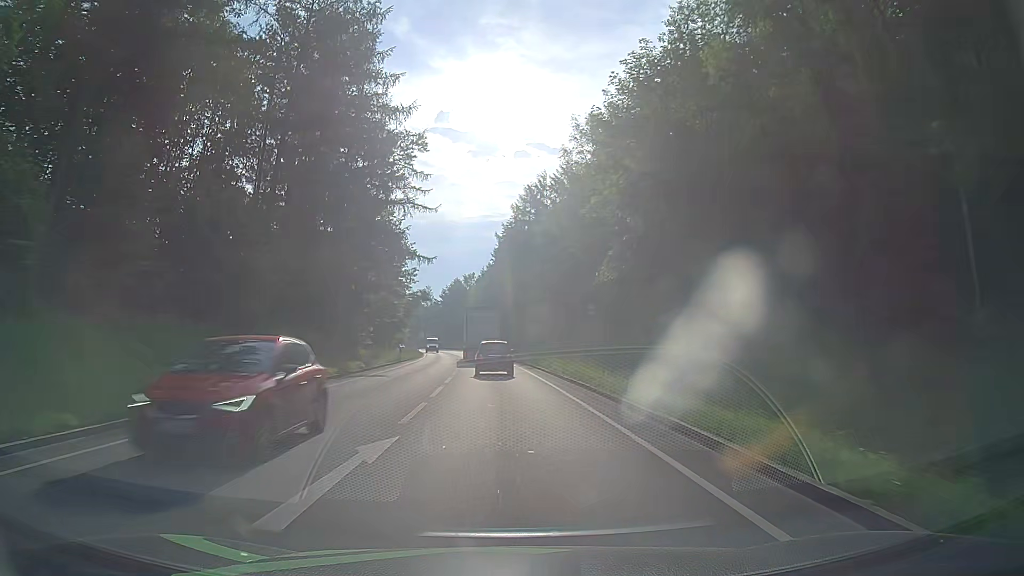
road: primary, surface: asphalt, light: Day
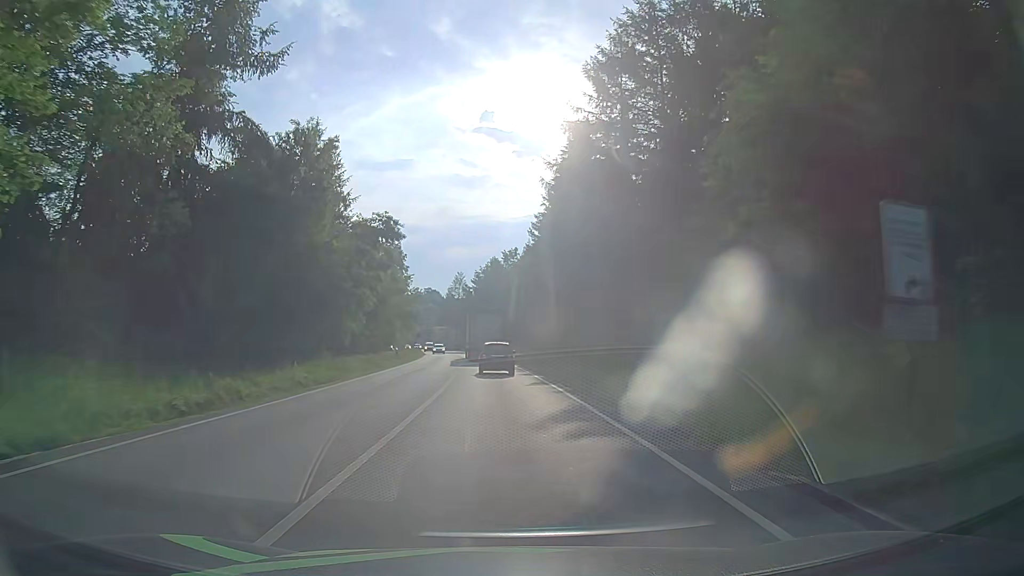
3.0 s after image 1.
(-2.4, +50.9) m; -5°
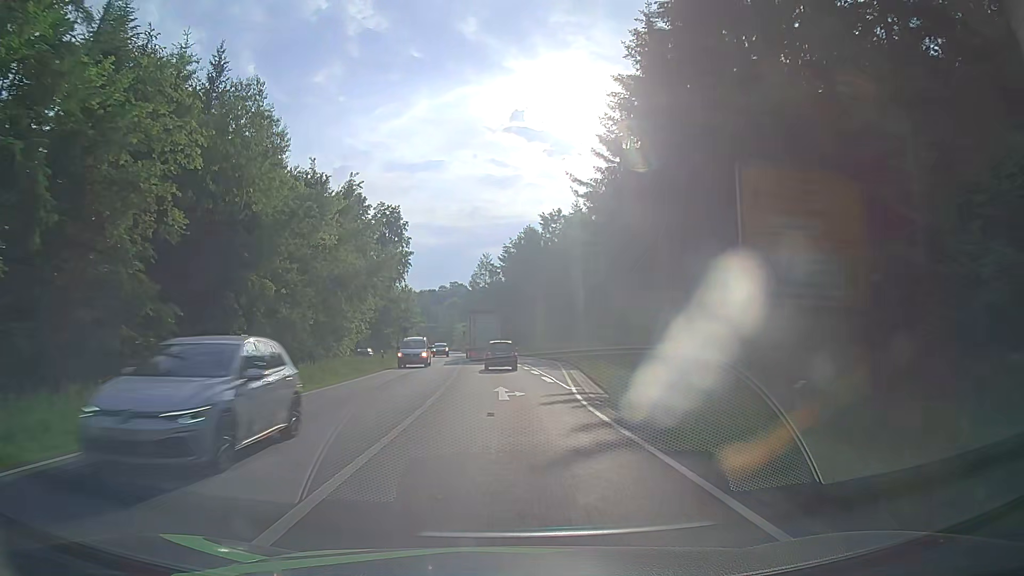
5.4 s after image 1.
(-1.1, +41.2) m; -3°
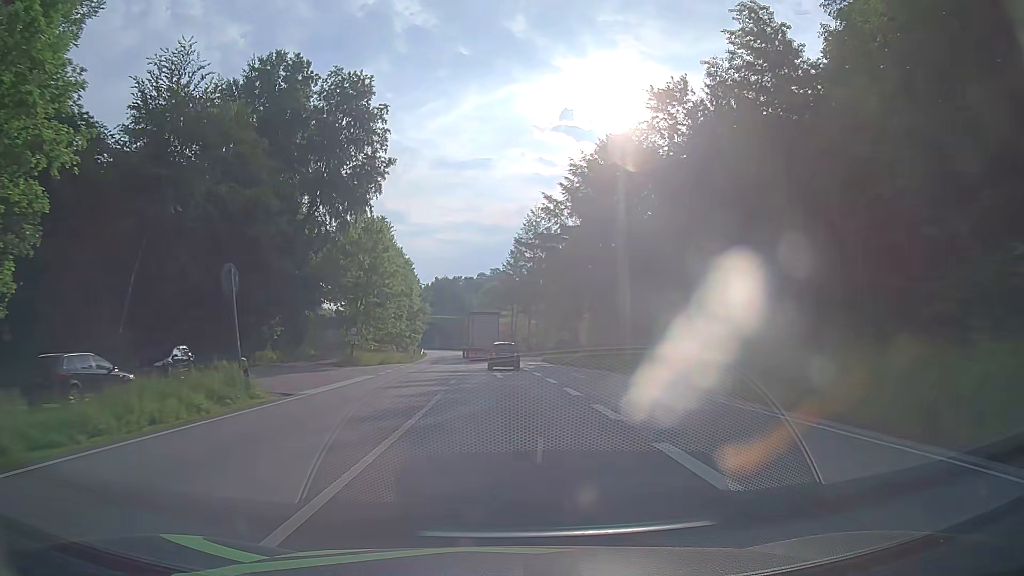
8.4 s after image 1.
(-2.0, +53.6) m; -4°
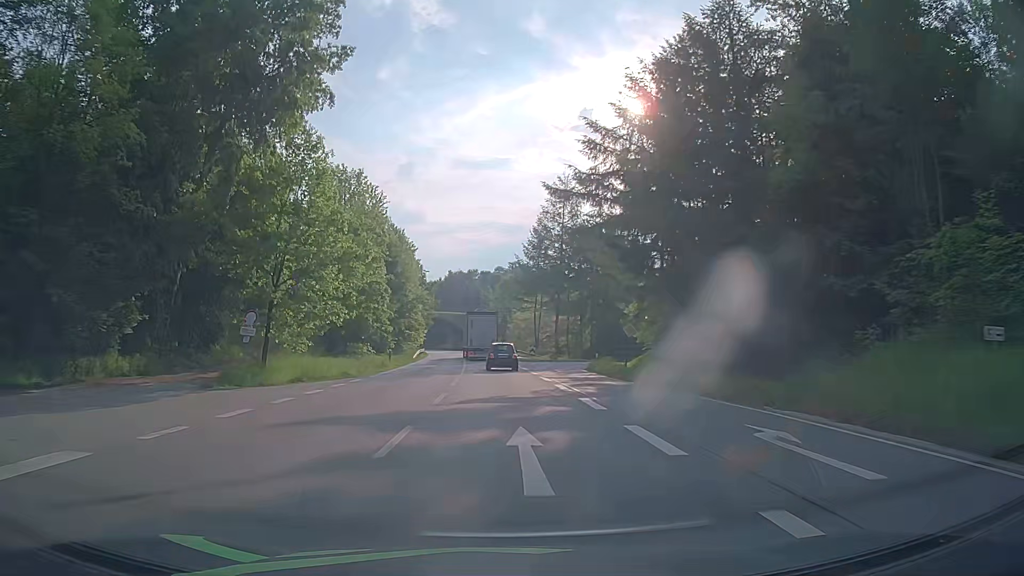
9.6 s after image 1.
(-0.1, +21.9) m; -1°
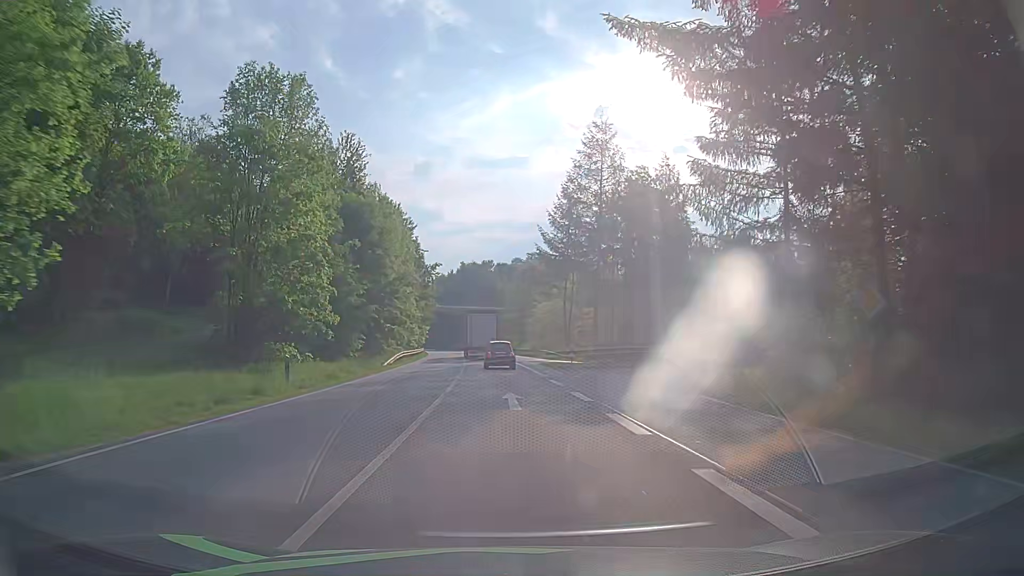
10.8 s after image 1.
(-0.4, +22.1) m; -2°
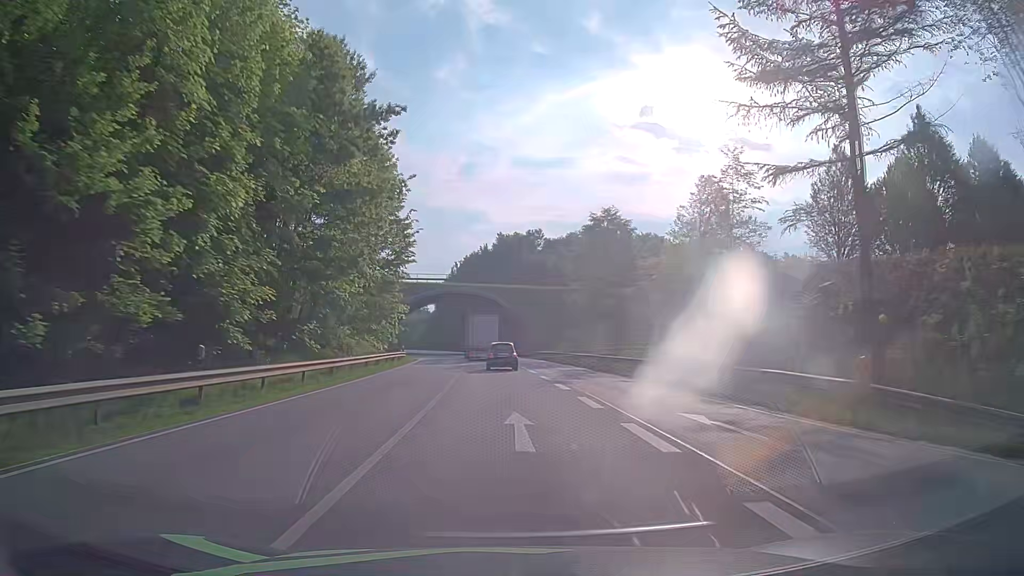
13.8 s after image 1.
(-1.3, +55.9) m; -4°
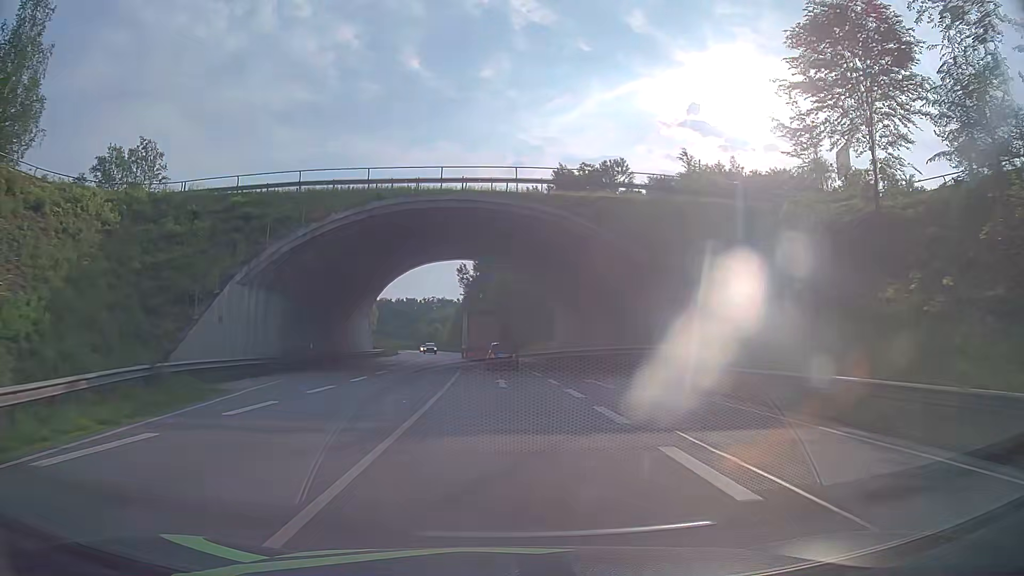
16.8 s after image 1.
(-1.2, +56.7) m; -3°
(0, +10) (0, +20) (-1, +30) (-1, +40) (-2, +50) (-2, +60) (-3, +70) (-4, +80) (-5, +90) (-7, +100) m
